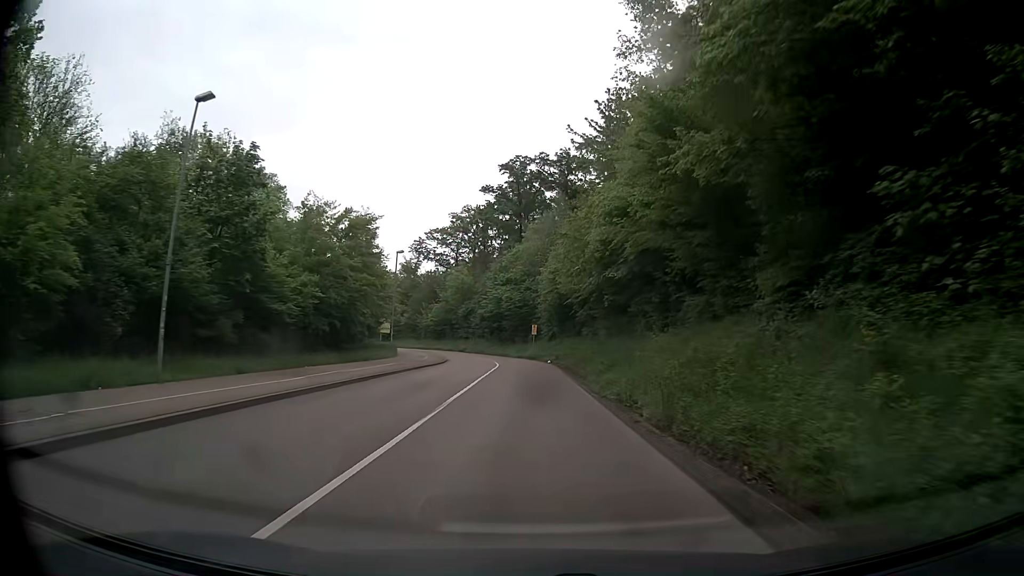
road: secondary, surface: asphalt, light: Day
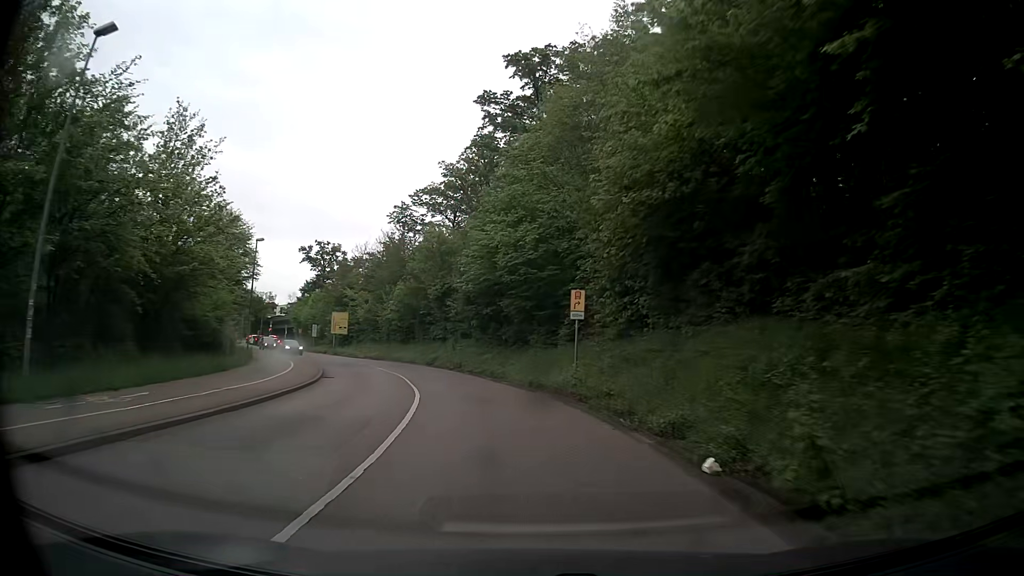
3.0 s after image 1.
(-0.2, +41.0) m; -2°
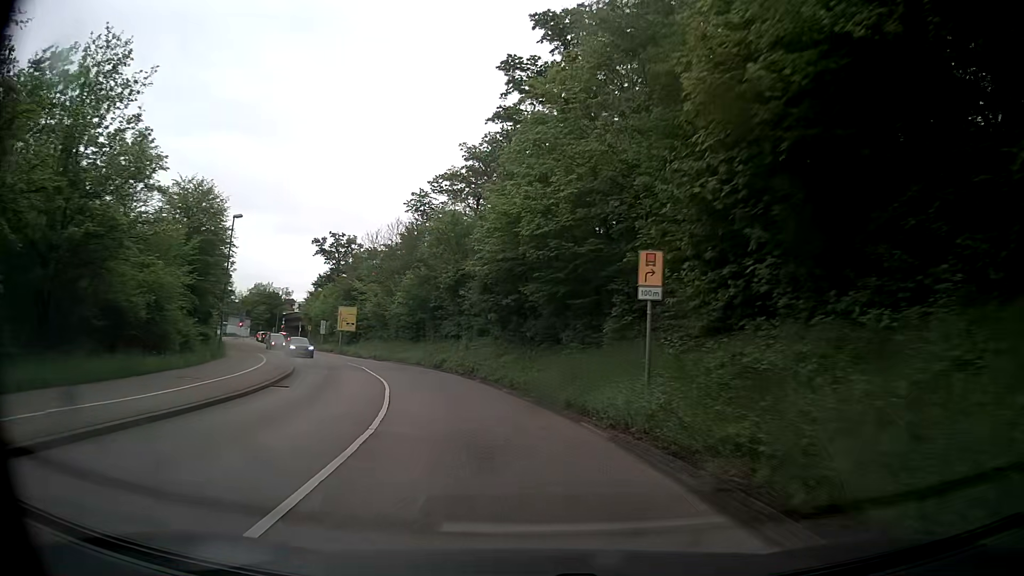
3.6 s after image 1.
(-0.1, +8.3) m; -2°
(0, +10) (-2, +20) (-5, +29) (-9, +39) (-13, +48) (-18, +56) (-23, +65) (-28, +74) (-33, +83) (-37, +91) m
